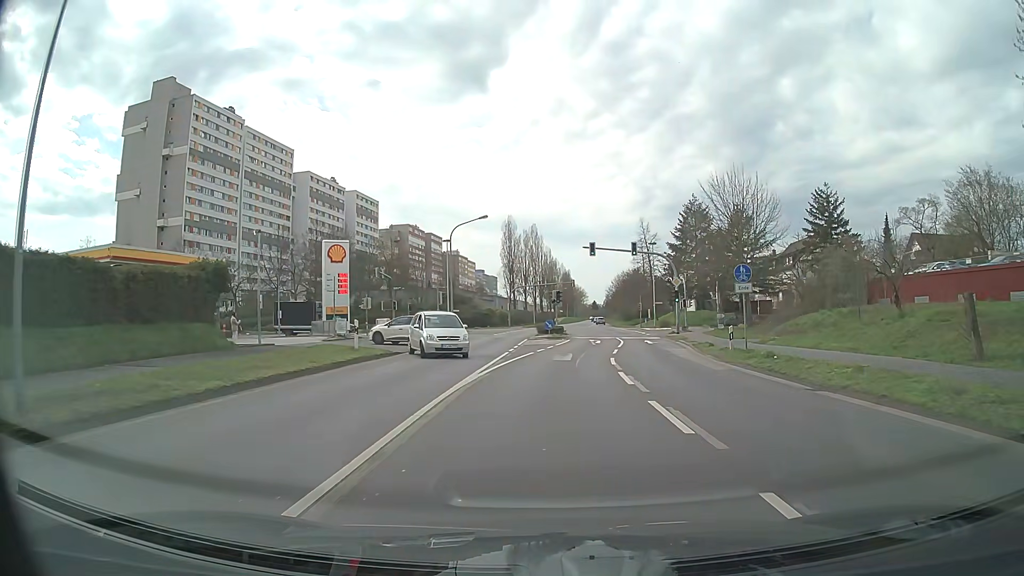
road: secondary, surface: asphalt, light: Day
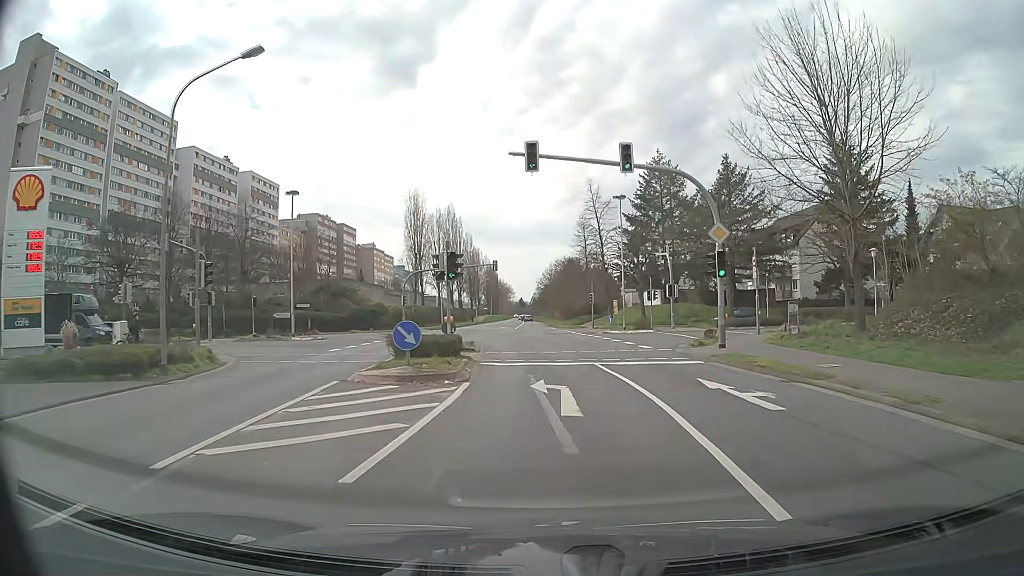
(+1.6, +28.7) m; +6°
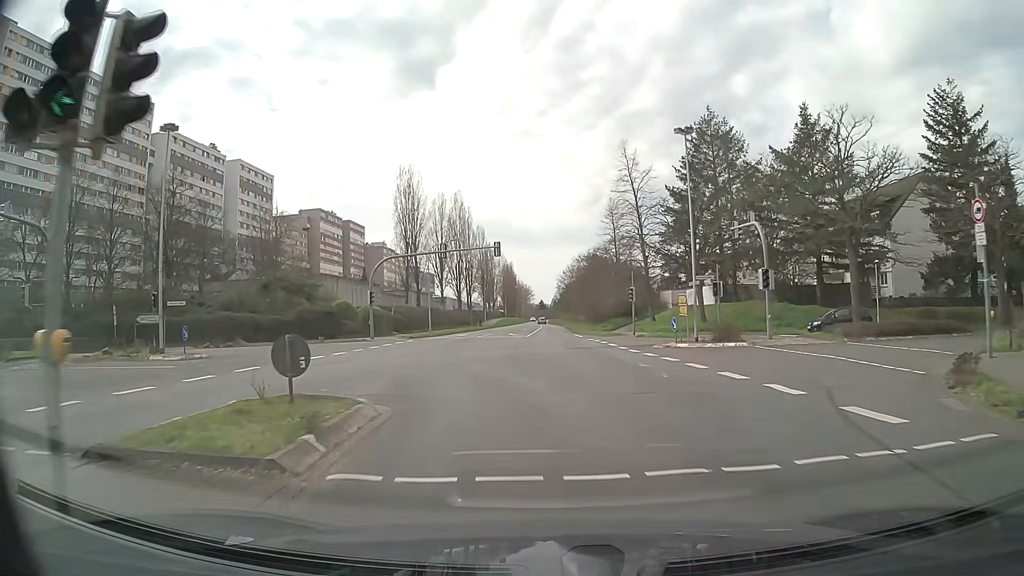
(0.0, +18.3) m; -1°
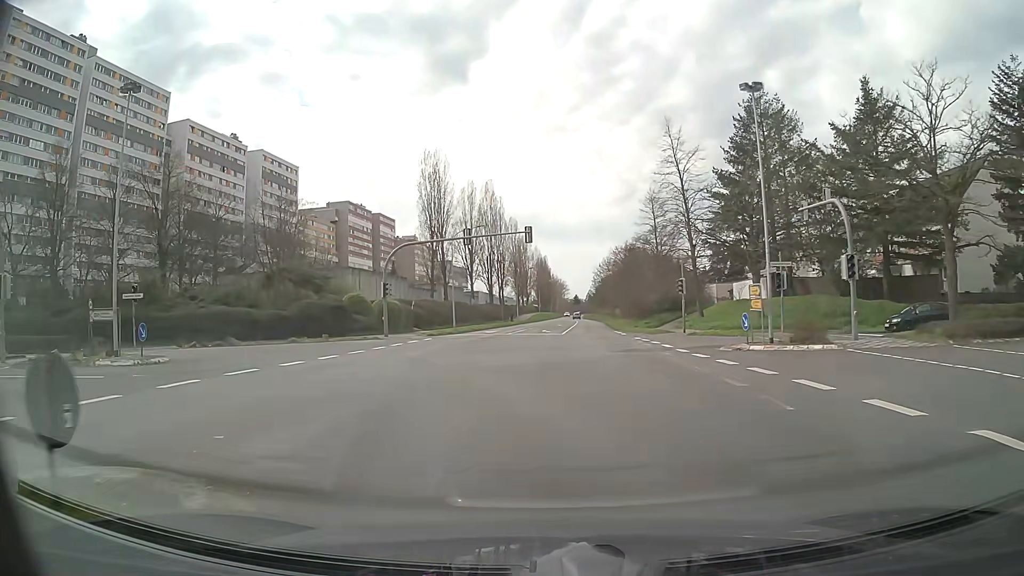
(-0.2, +5.7) m; -3°
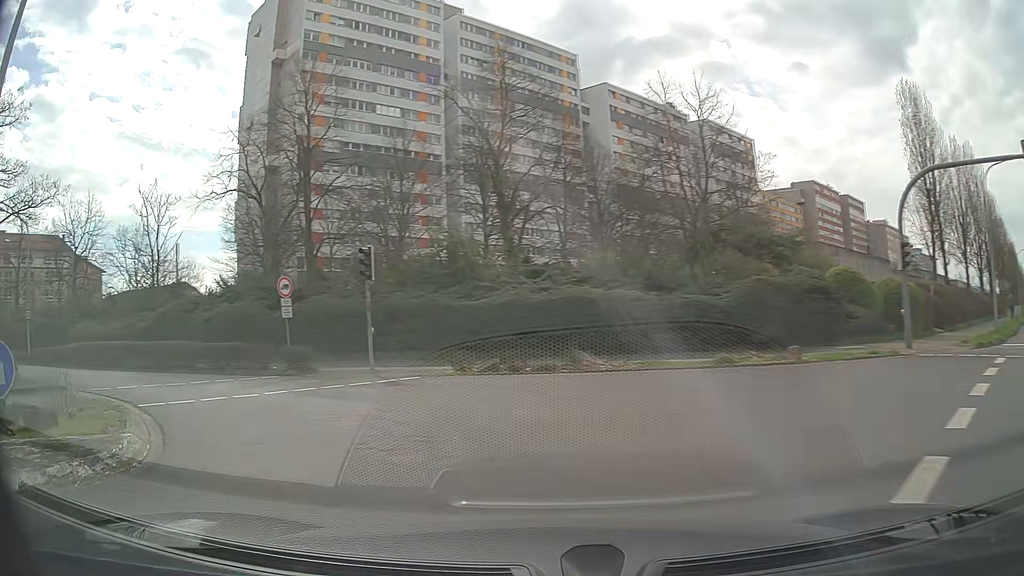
(-5.0, +19.4) m; -39°
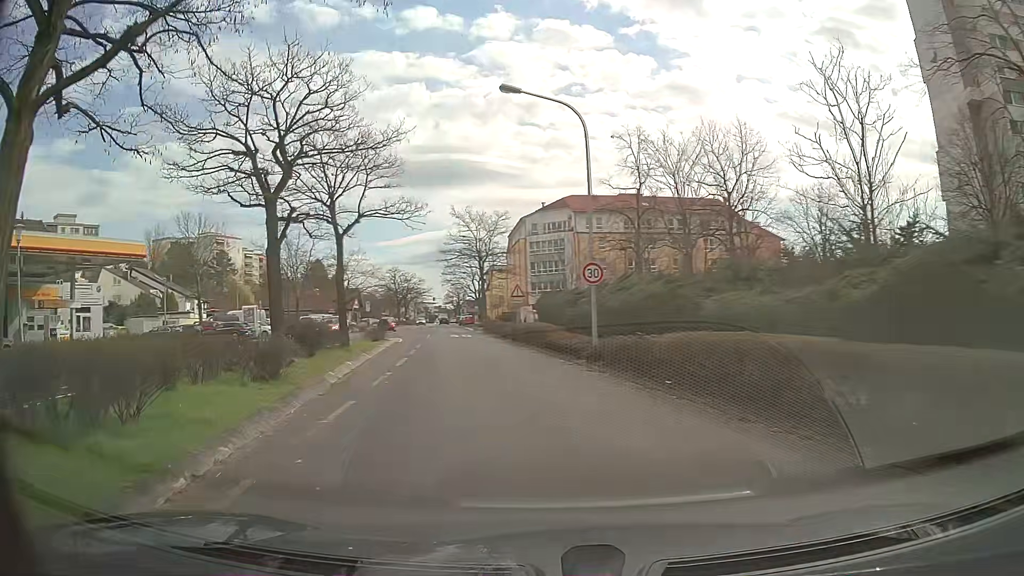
(-9.3, +15.0) m; -60°
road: tertiary
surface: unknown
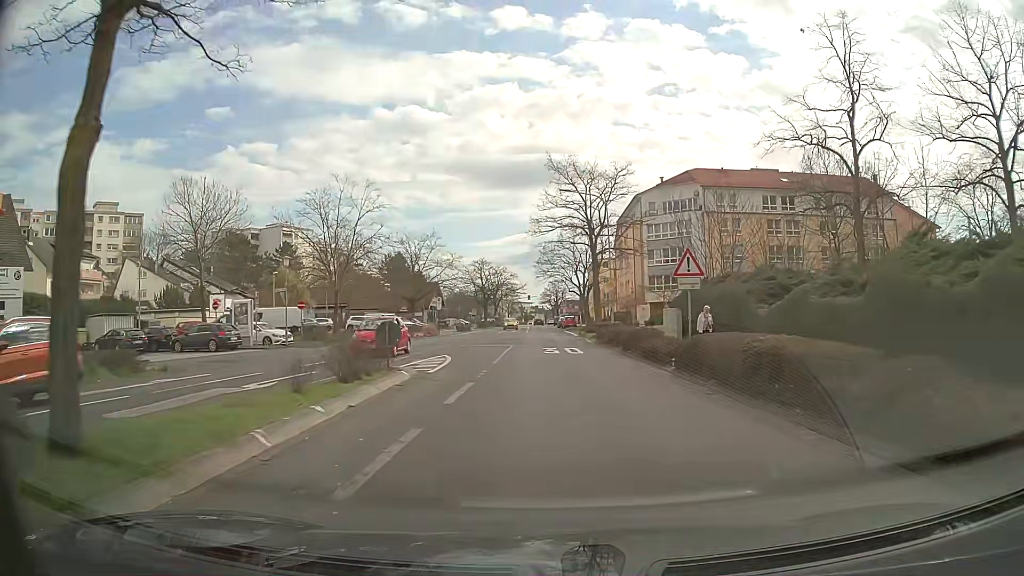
(-2.3, +19.2) m; -9°
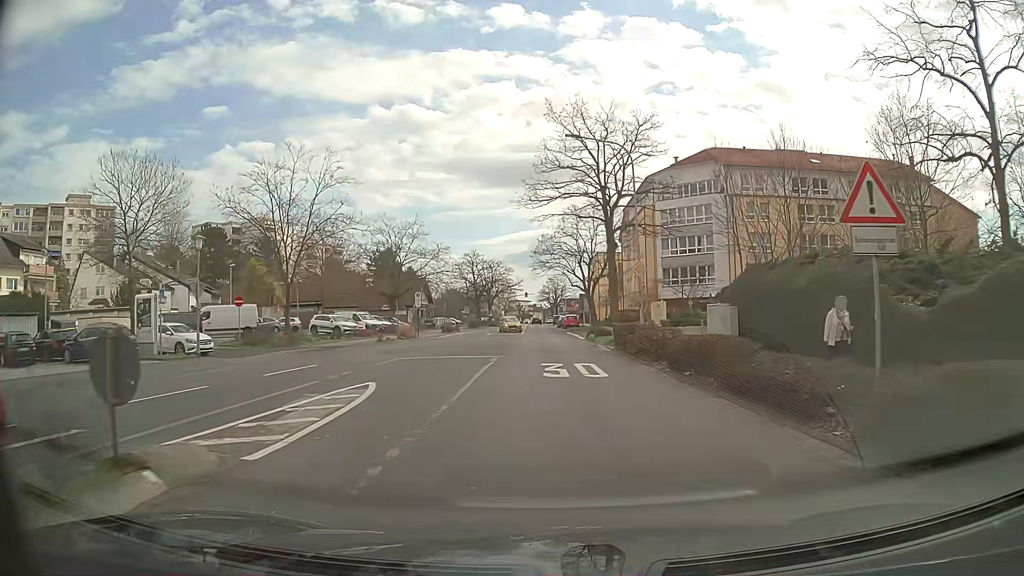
(+0.1, +10.0) m; +1°
(0, +10) (0, +20) (0, +30) (0, +40) (0, +50) (0, +60) (0, +70) (0, +80) (0, +90) (0, +100) m
